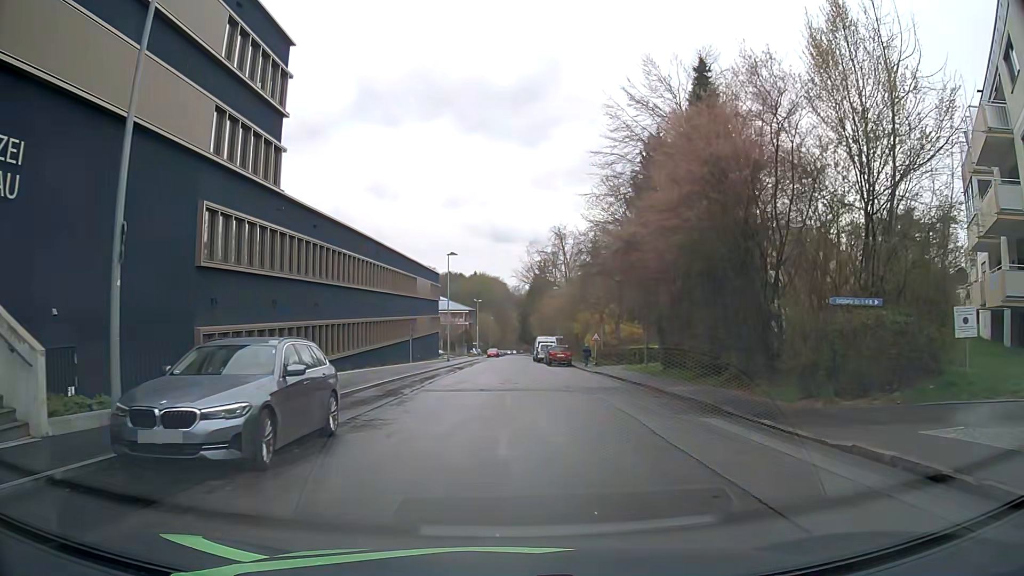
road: residential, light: Day
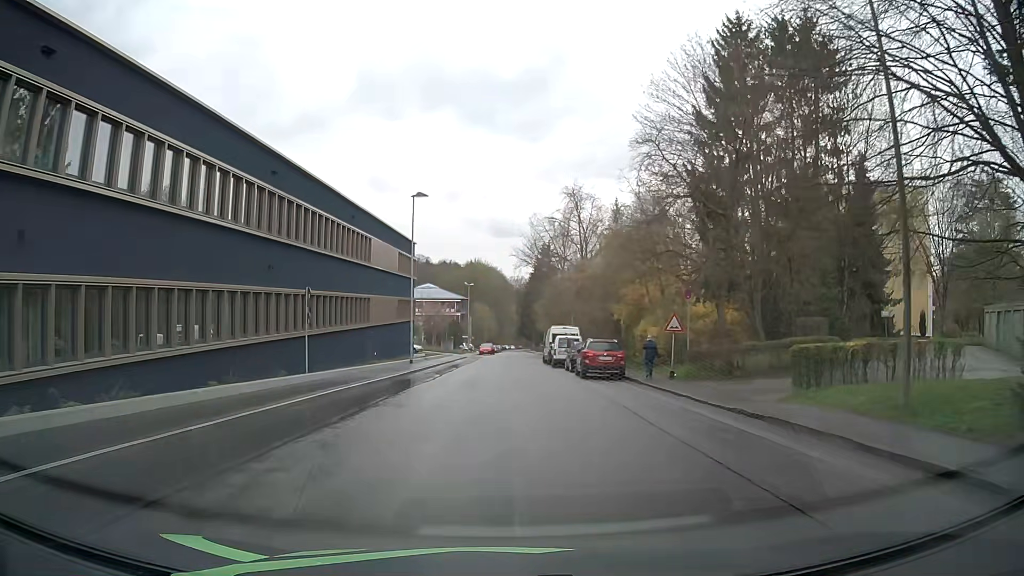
(0.0, +23.5) m; 0°
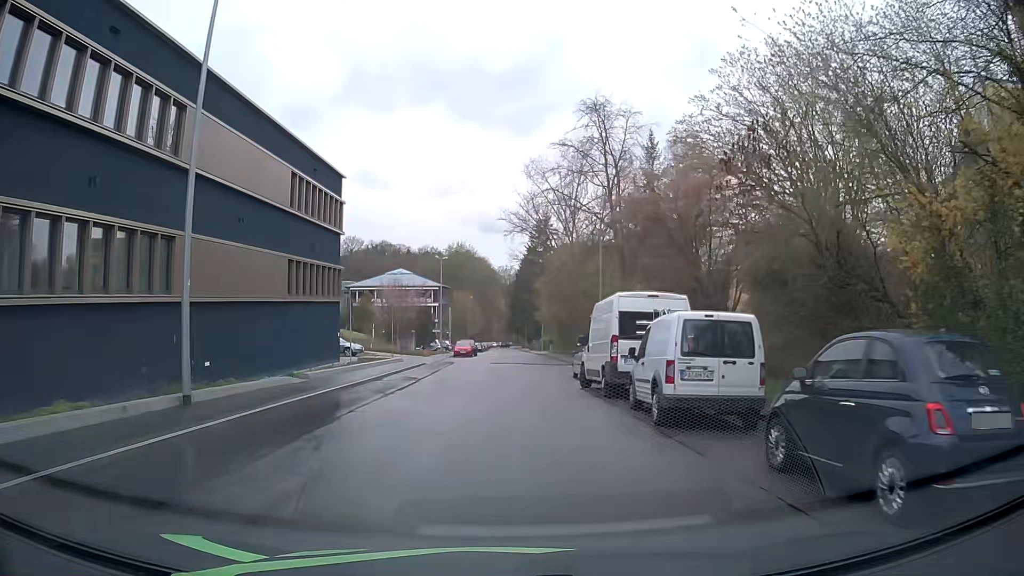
(+0.1, +28.3) m; +1°
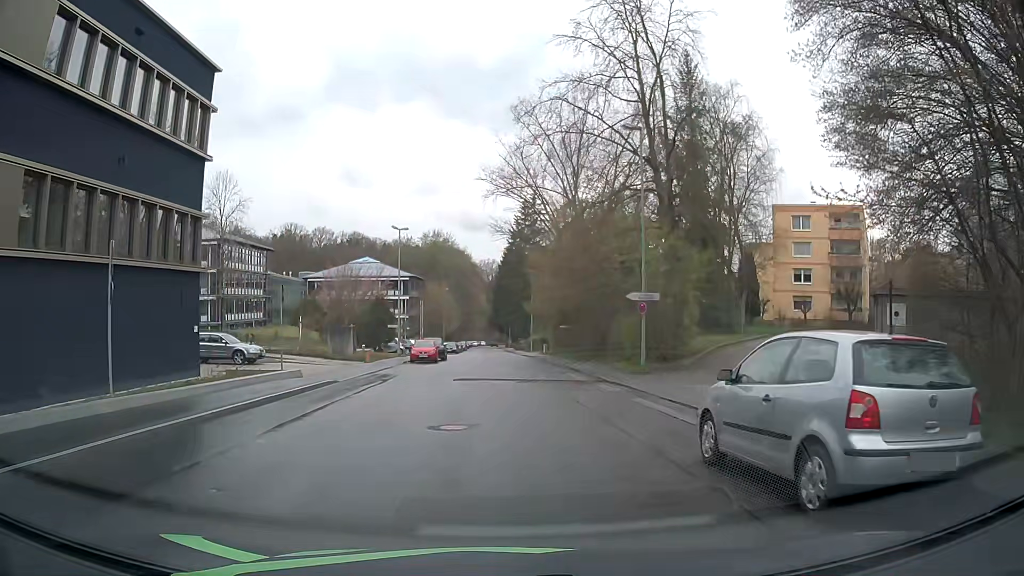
(+0.2, +18.4) m; +2°
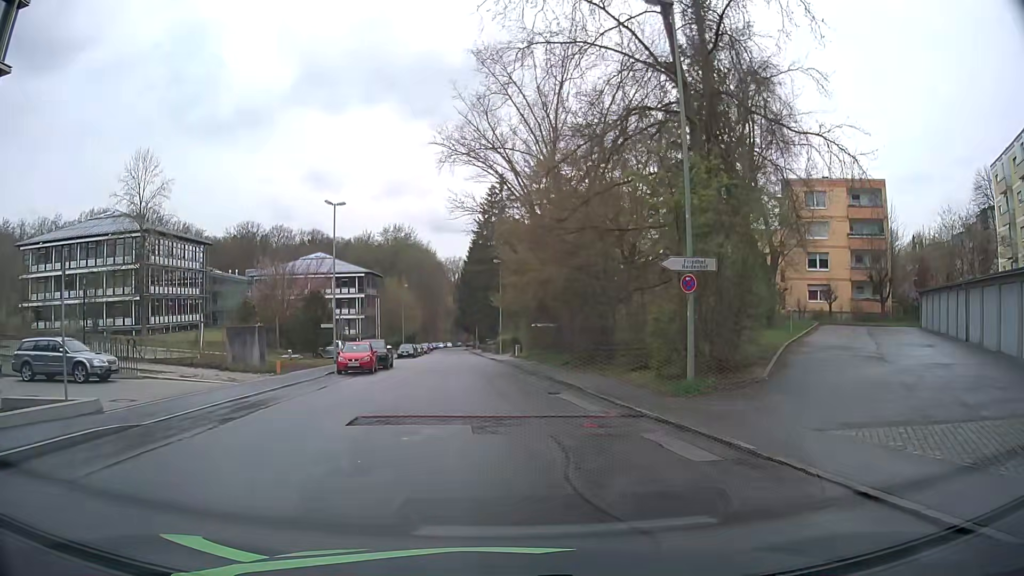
(+0.3, +10.9) m; +3°
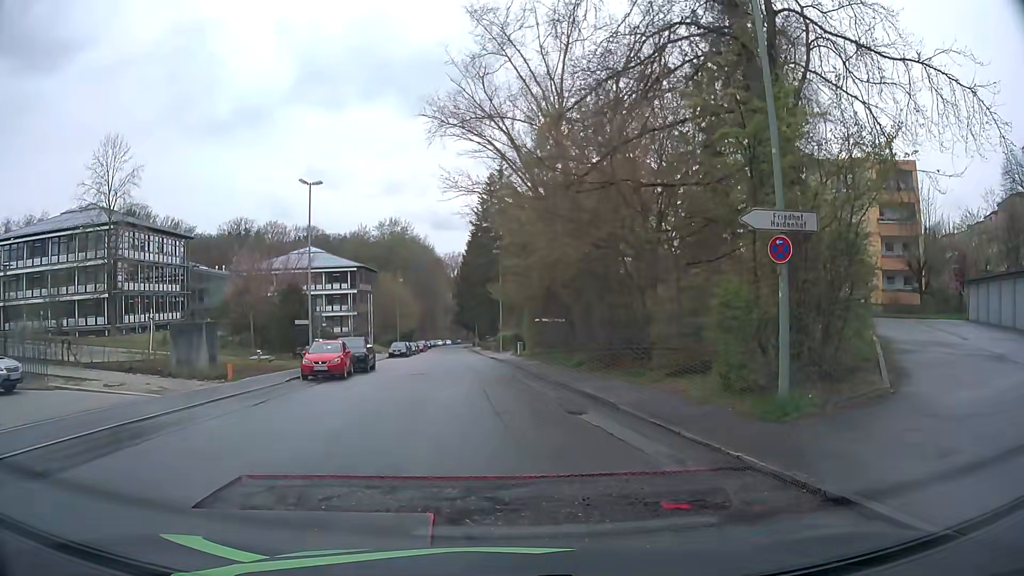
(0.0, +5.4) m; -1°
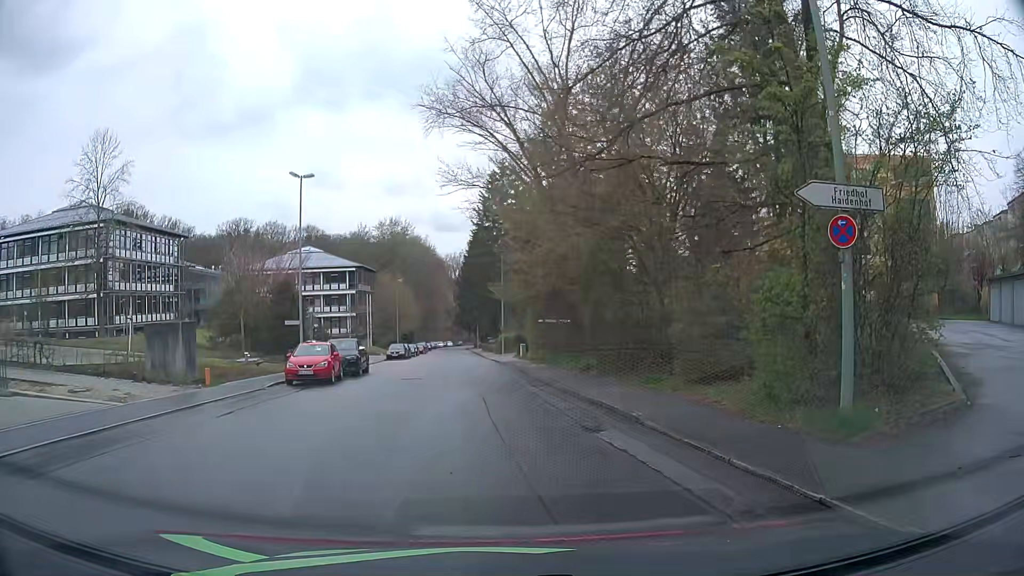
(0.0, +2.0) m; 0°
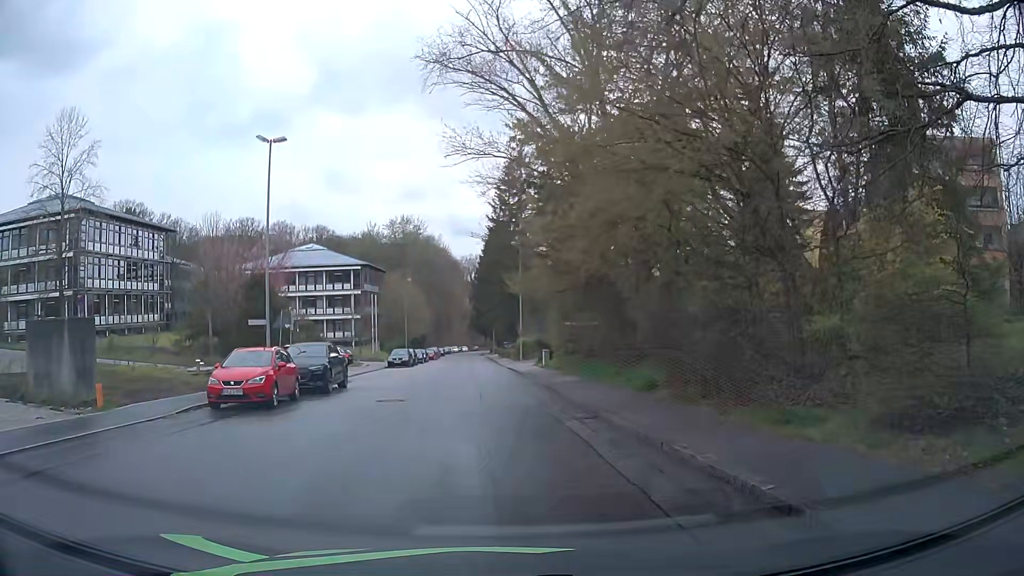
(-0.1, +7.7) m; -1°
(0, +10) (-1, +20) (-2, +30) (-2, +40) (-3, +50) (-4, +60) (-4, +70) (-5, +80) (-6, +90) (-6, +100) m
